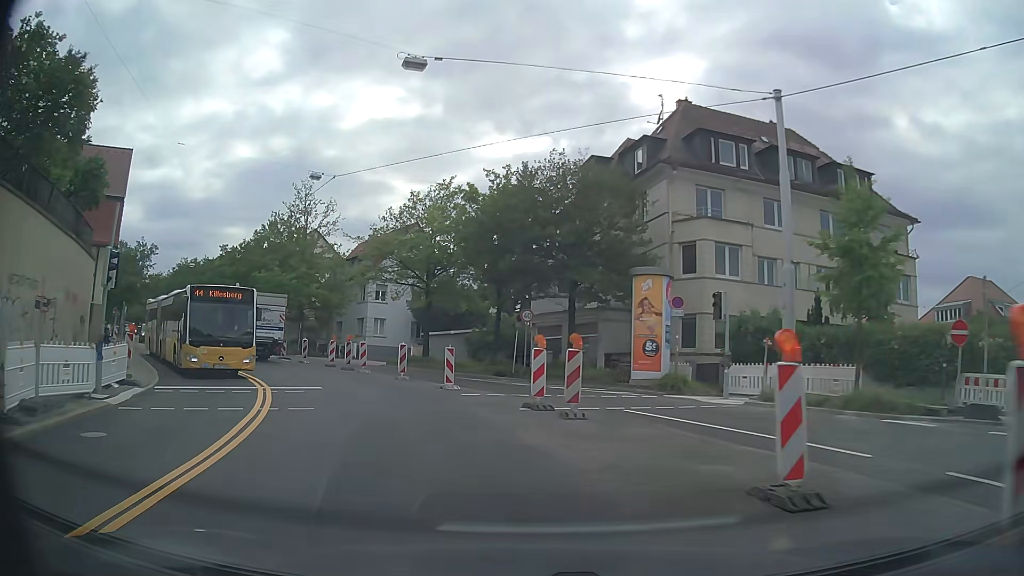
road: secondary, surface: asphalt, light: Day
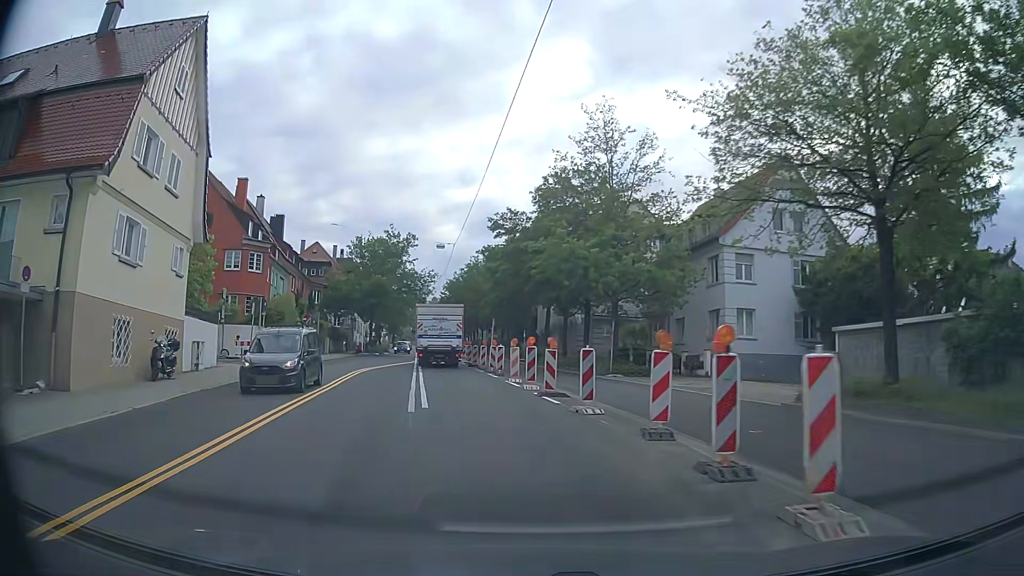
(-6.0, +22.8) m; -29°
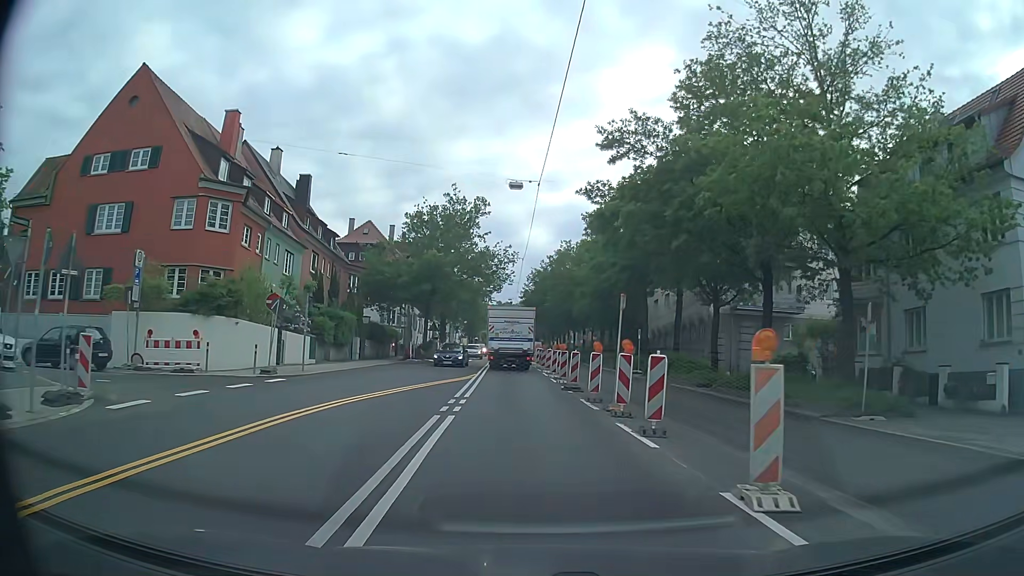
(-1.8, +18.3) m; -8°
